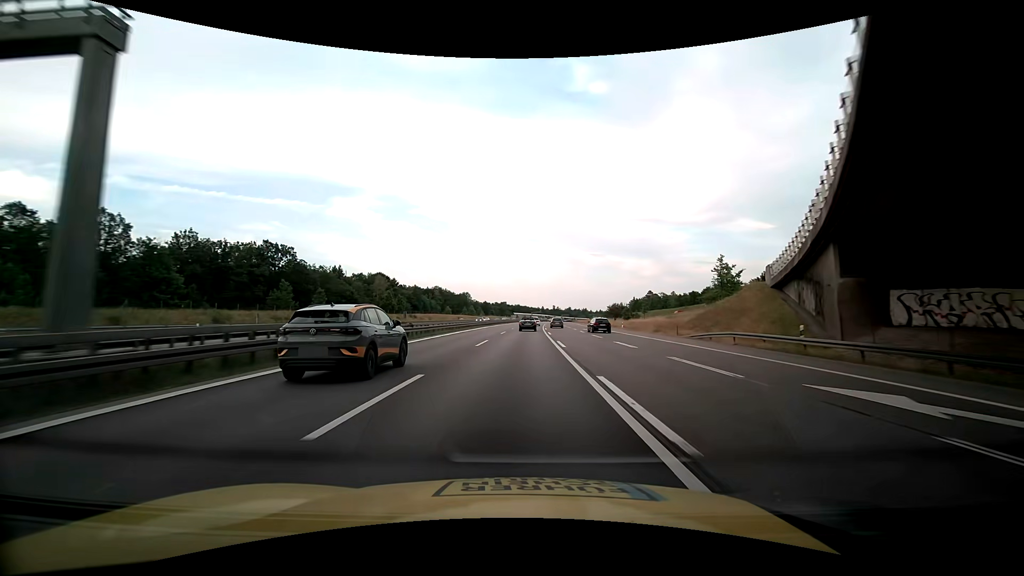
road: motorway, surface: asphalt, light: Day
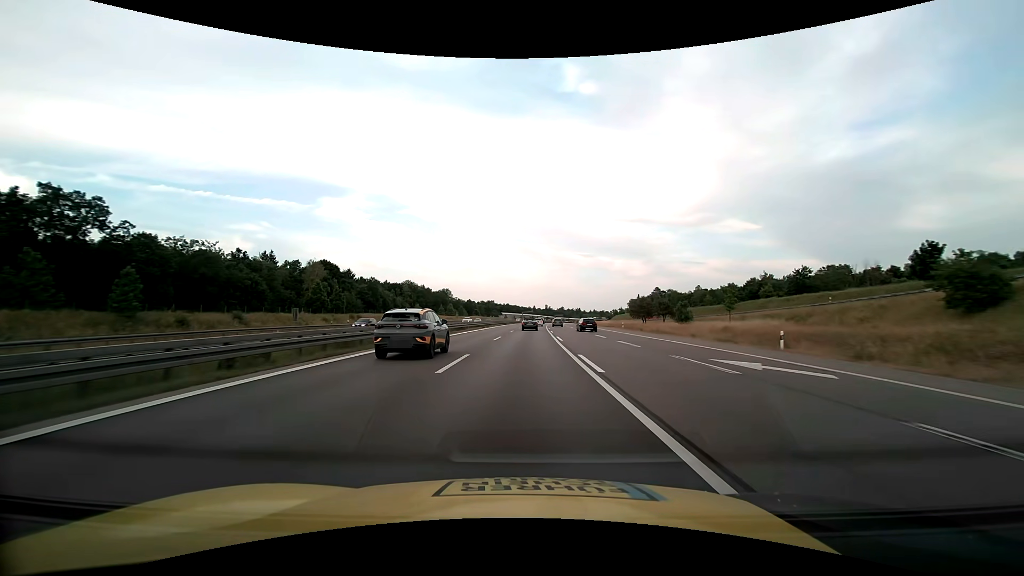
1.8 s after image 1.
(+0.8, +47.5) m; +2°
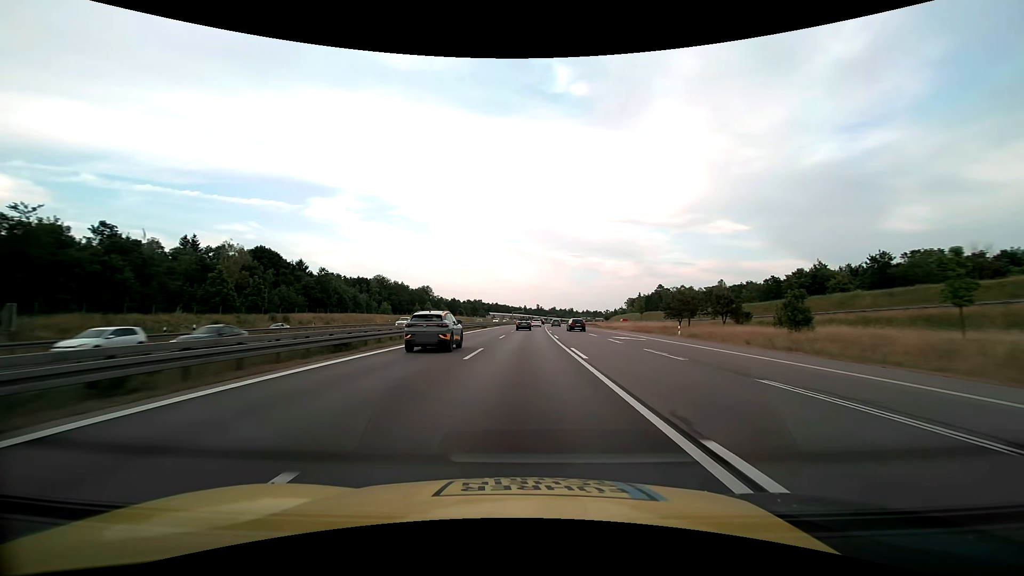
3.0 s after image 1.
(+0.3, +31.7) m; +1°
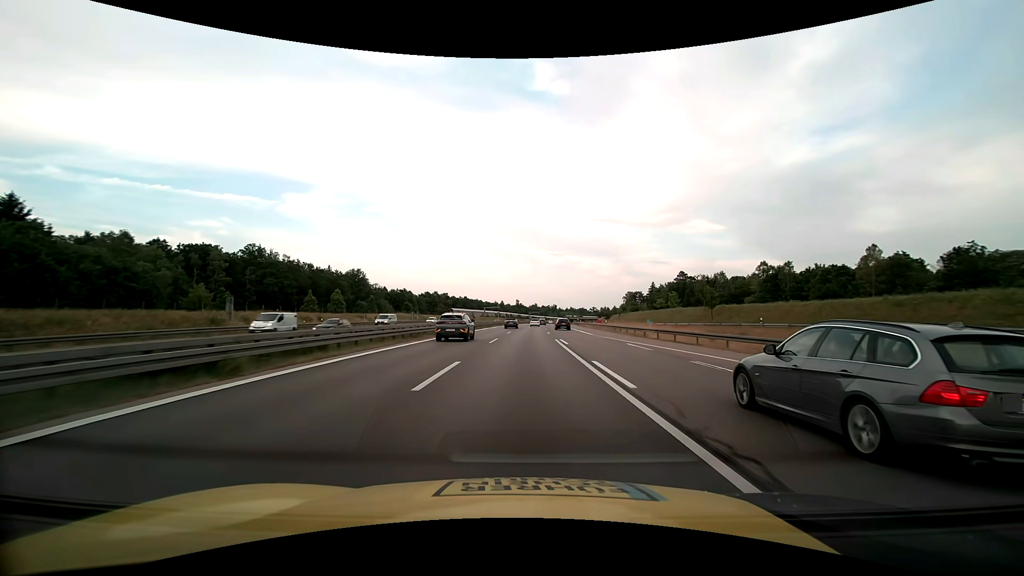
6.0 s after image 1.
(+1.7, +79.2) m; +2°
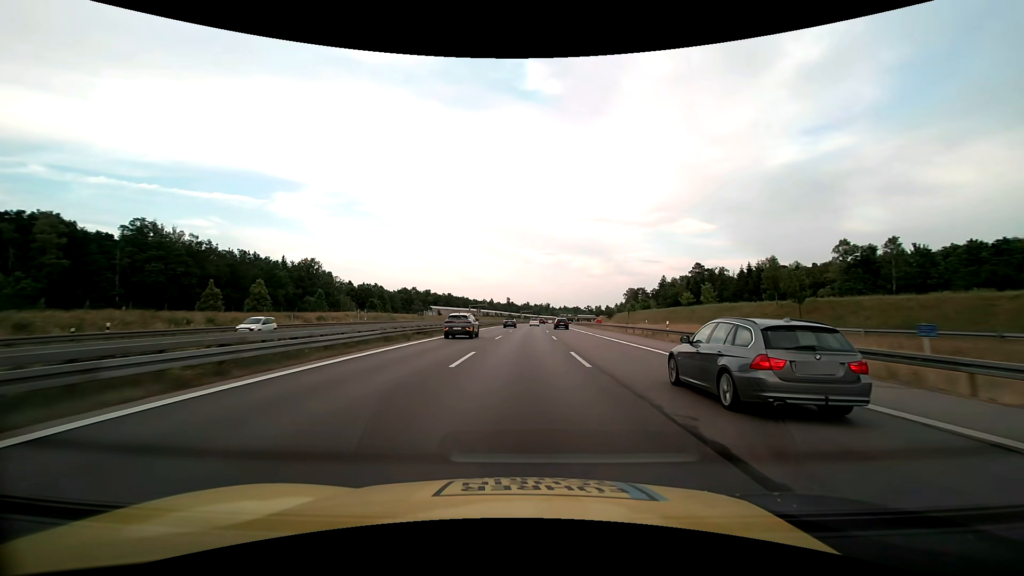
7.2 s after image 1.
(+0.2, +31.7) m; +1°
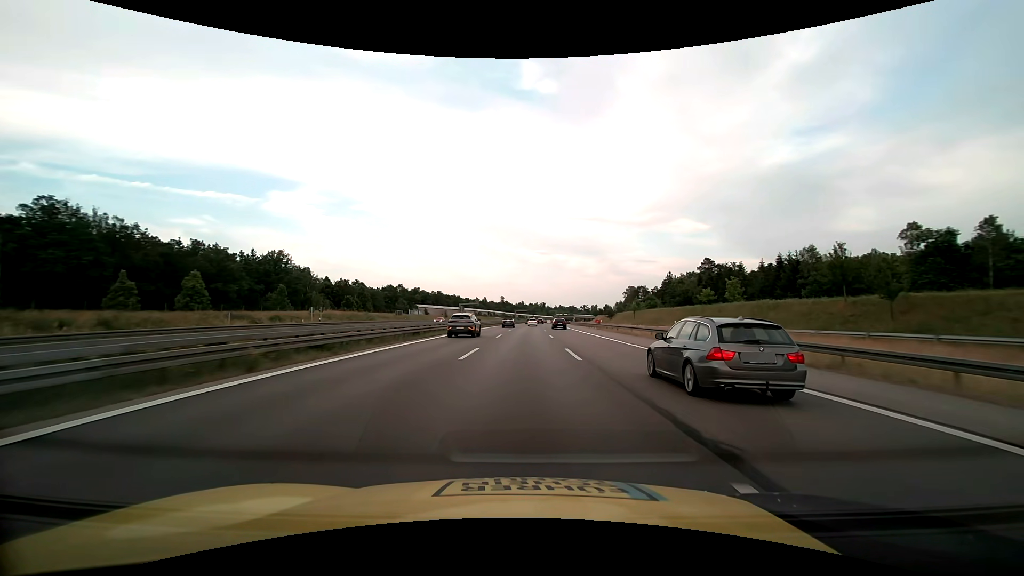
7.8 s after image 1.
(+0.1, +15.9) m; +1°
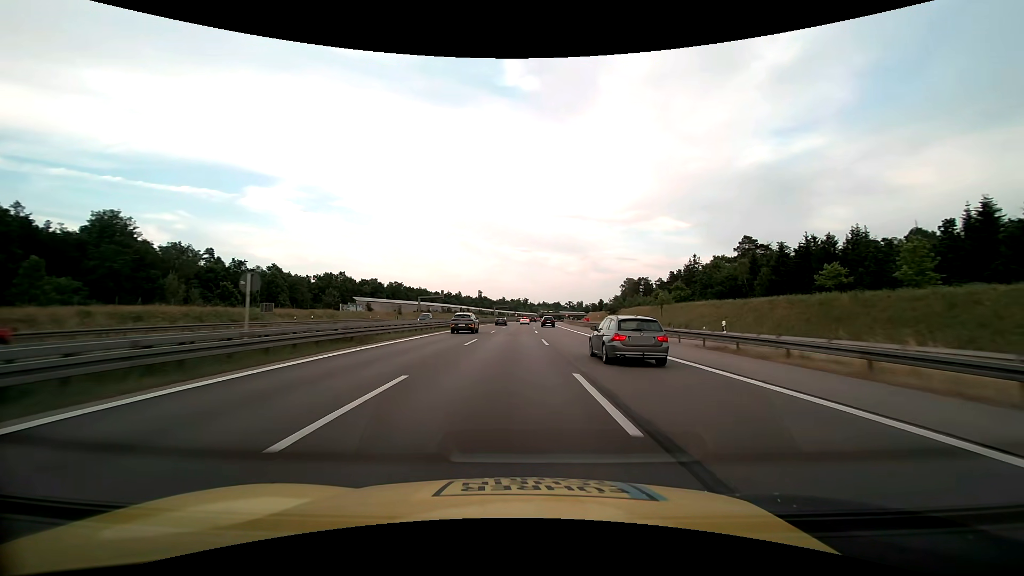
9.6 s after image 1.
(+0.7, +46.4) m; +2°
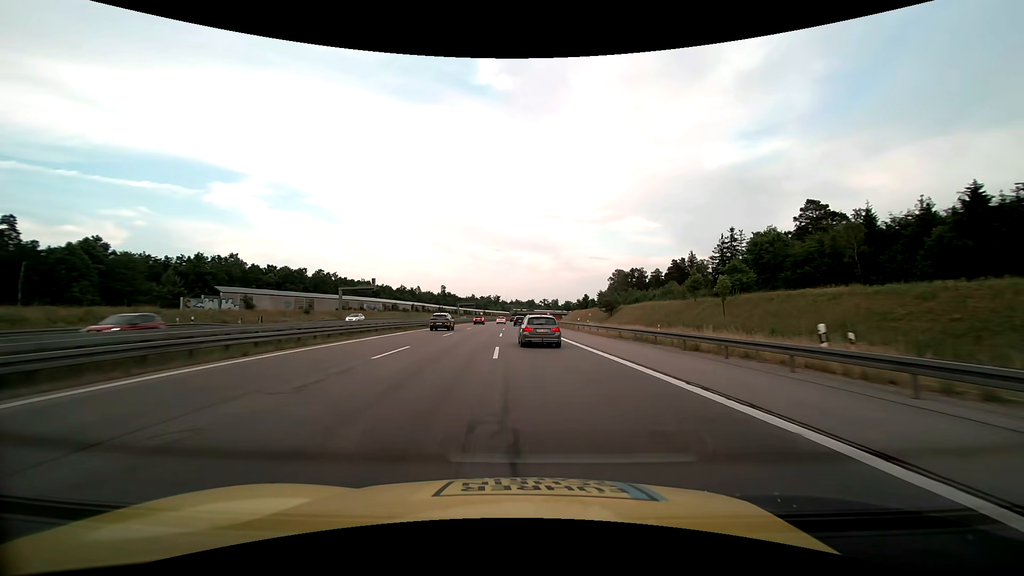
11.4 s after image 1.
(+1.3, +44.1) m; +3°
(0, +10) (0, +20) (0, +30) (0, +40) (0, +50) (0, +60) (0, +70) (0, +80) (0, +90) (0, +100) m
